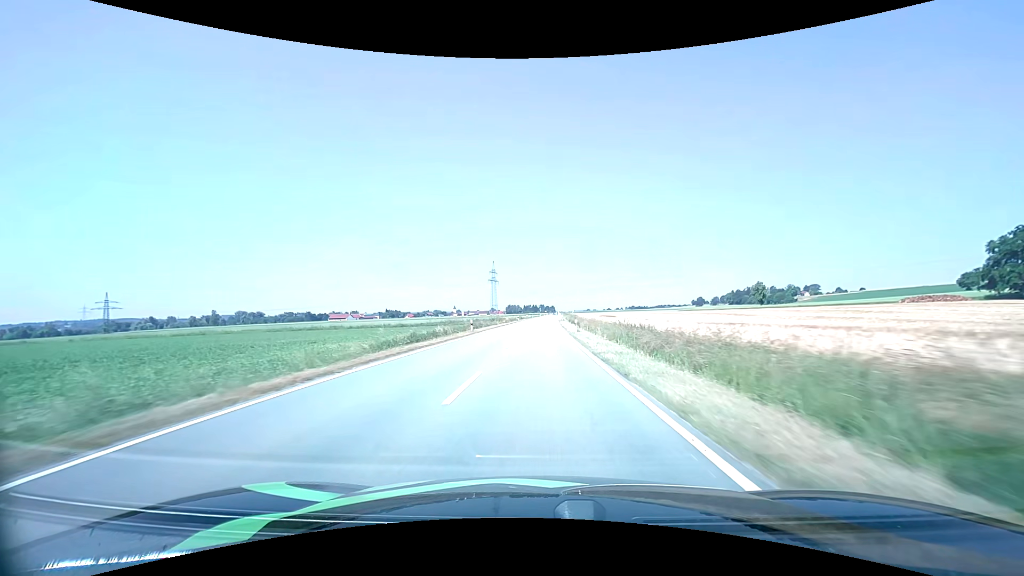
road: tertiary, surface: asphalt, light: Day
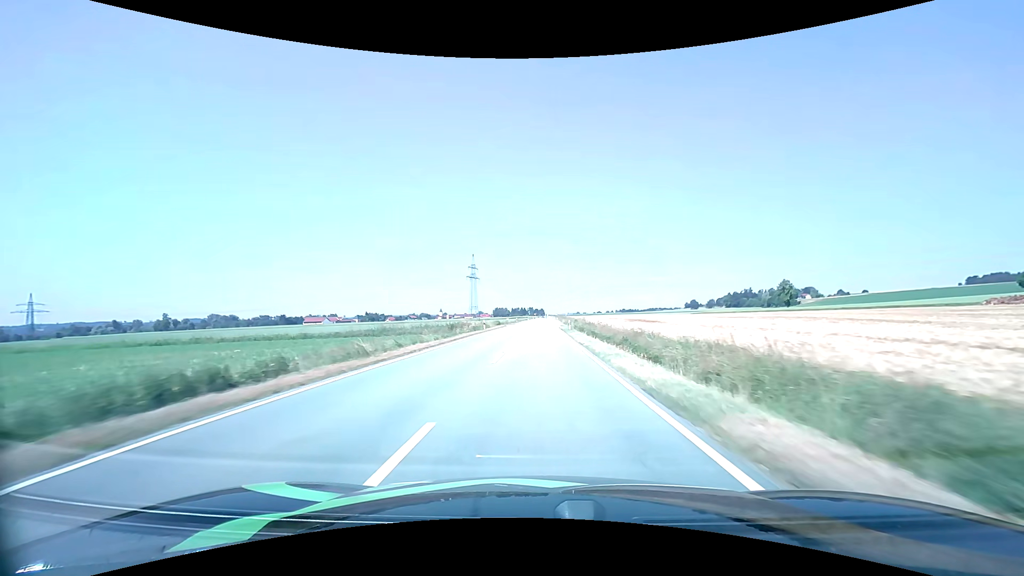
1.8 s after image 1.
(+0.3, +42.8) m; +1°
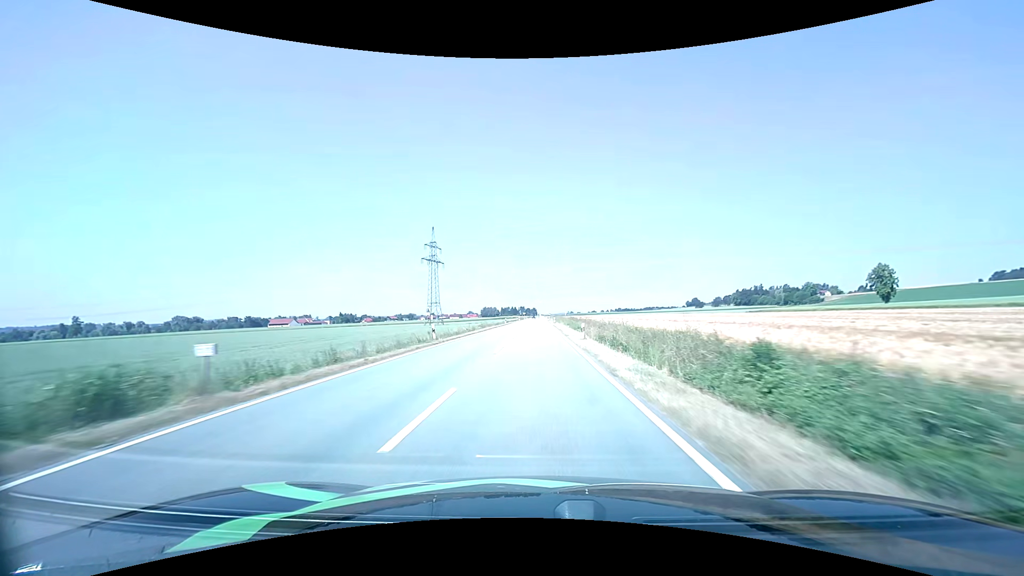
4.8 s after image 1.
(+1.0, +71.8) m; +1°
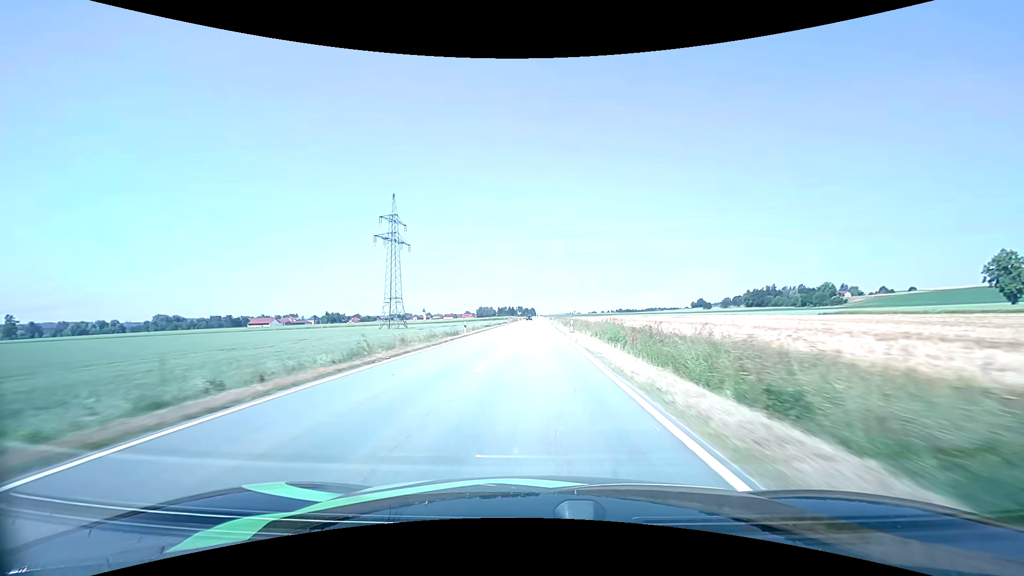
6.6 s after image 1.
(0.0, +43.1) m; 0°
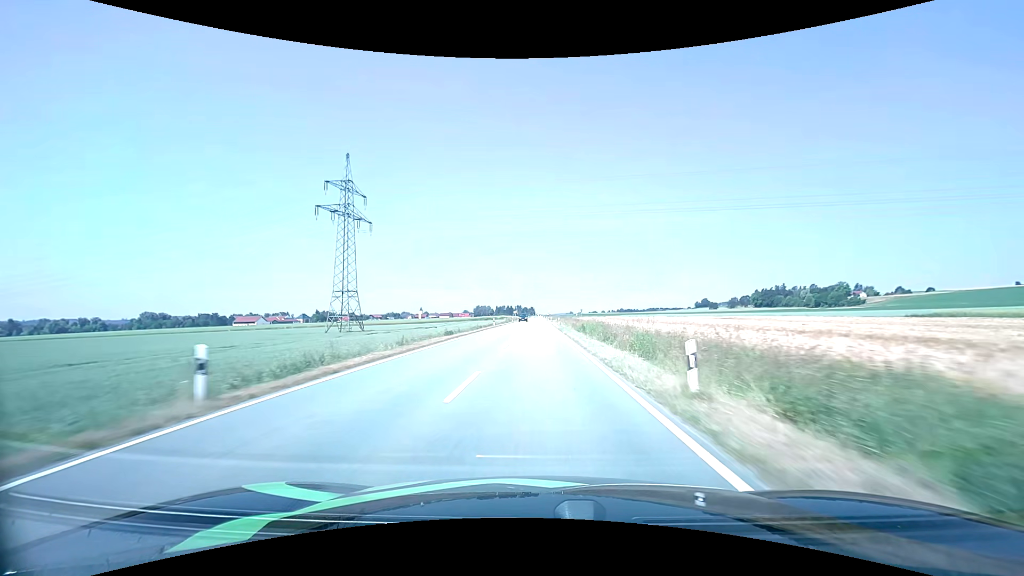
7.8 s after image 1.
(0.0, +28.5) m; 0°
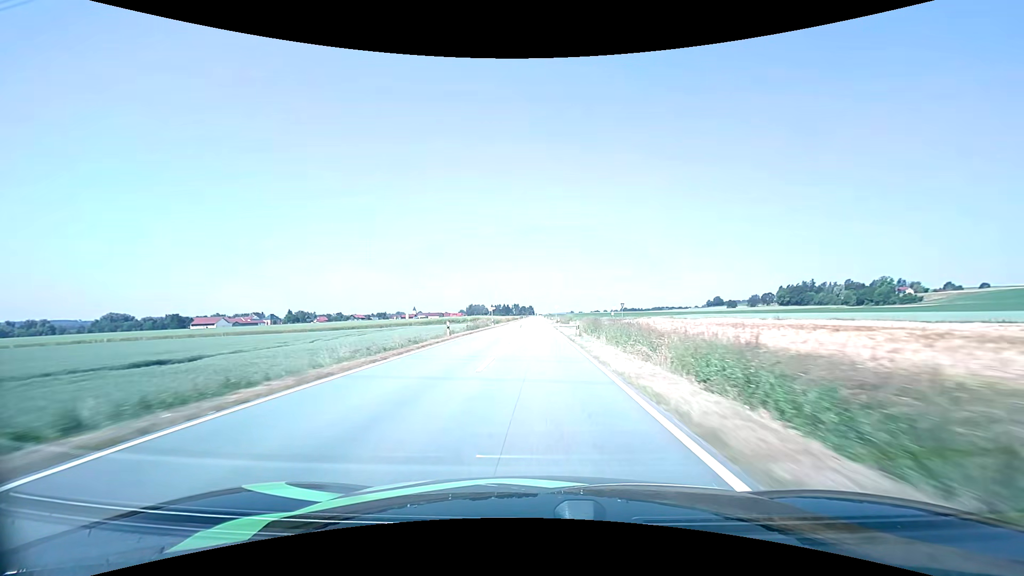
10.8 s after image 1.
(+0.2, +70.9) m; 0°
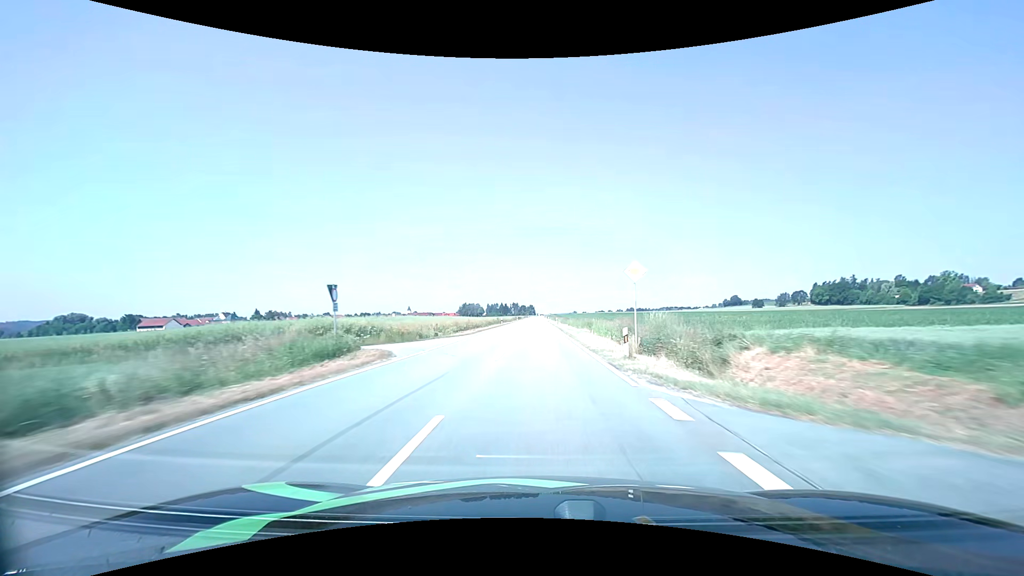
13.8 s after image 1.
(-0.2, +71.9) m; 0°
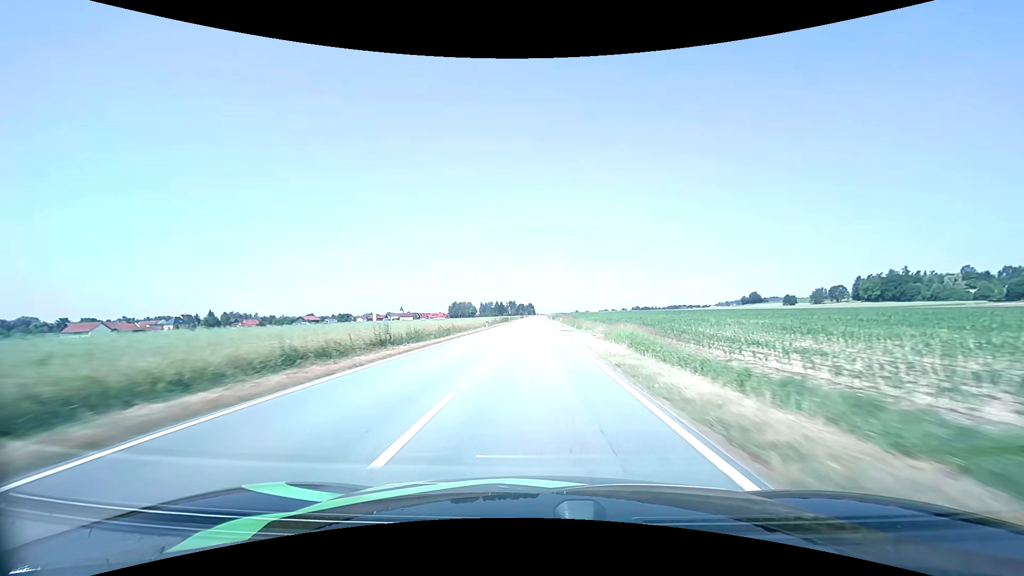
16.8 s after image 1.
(0.0, +72.7) m; 0°
(0, +10) (0, +20) (0, +30) (0, +40) (0, +50) (0, +60) (0, +70) (0, +80) (0, +90) (0, +100) m
